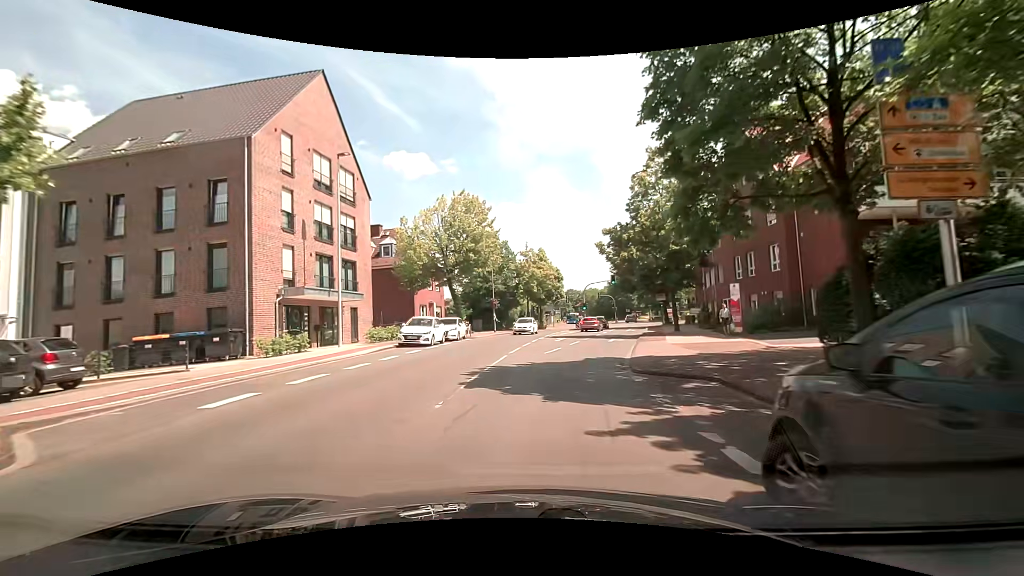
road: secondary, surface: asphalt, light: Day
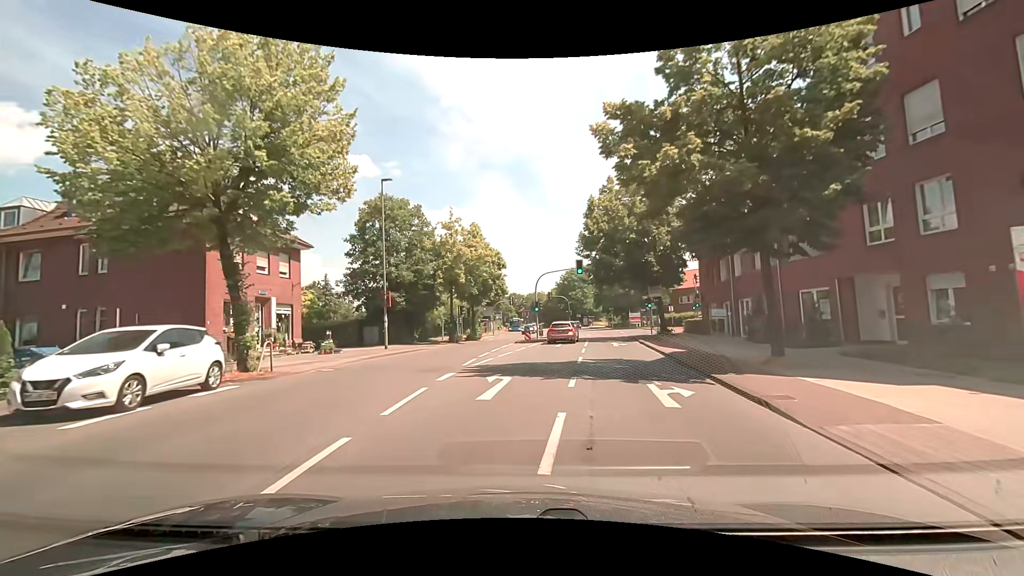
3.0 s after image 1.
(+1.4, +21.6) m; +6°
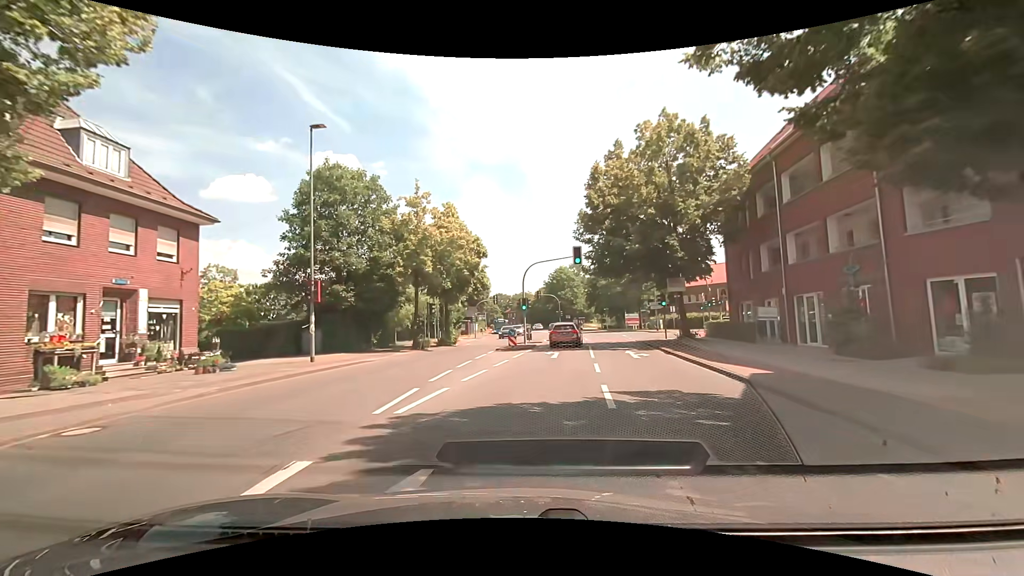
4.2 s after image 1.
(+0.1, +8.4) m; +2°
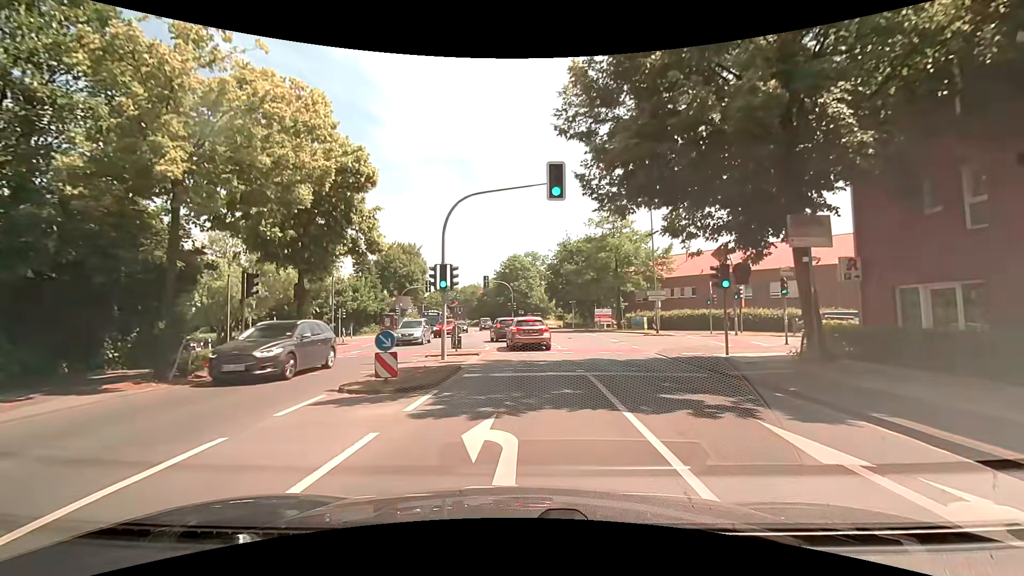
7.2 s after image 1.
(+0.8, +17.8) m; +5°
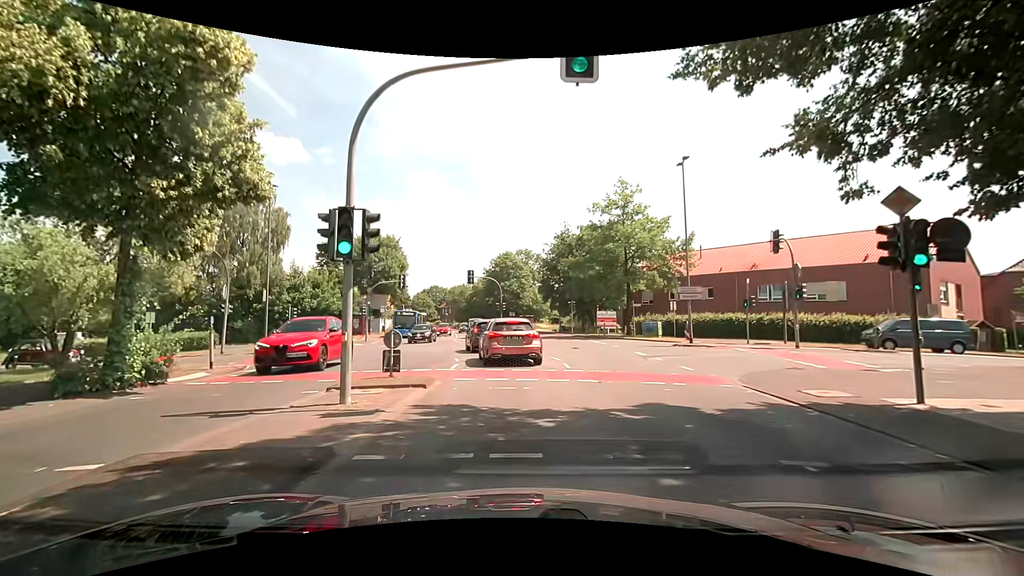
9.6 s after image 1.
(+0.1, +8.5) m; 0°
